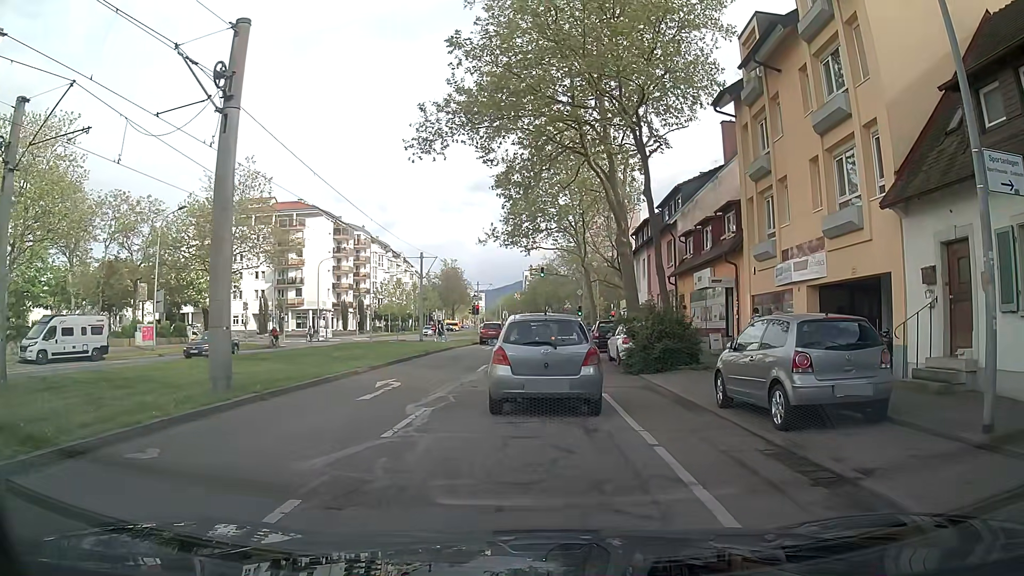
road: tertiary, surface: asphalt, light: Day
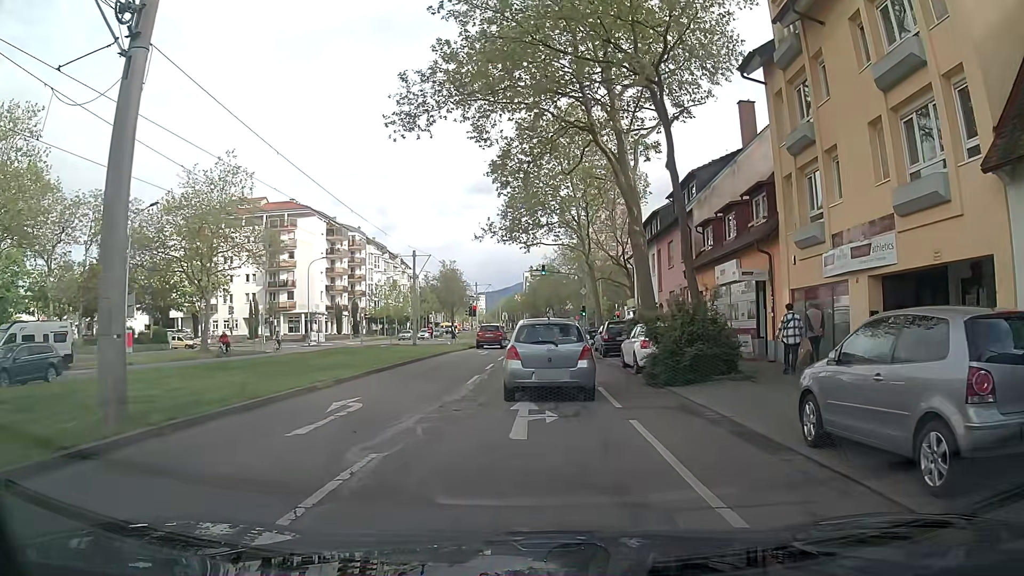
(0.0, +3.9) m; -2°
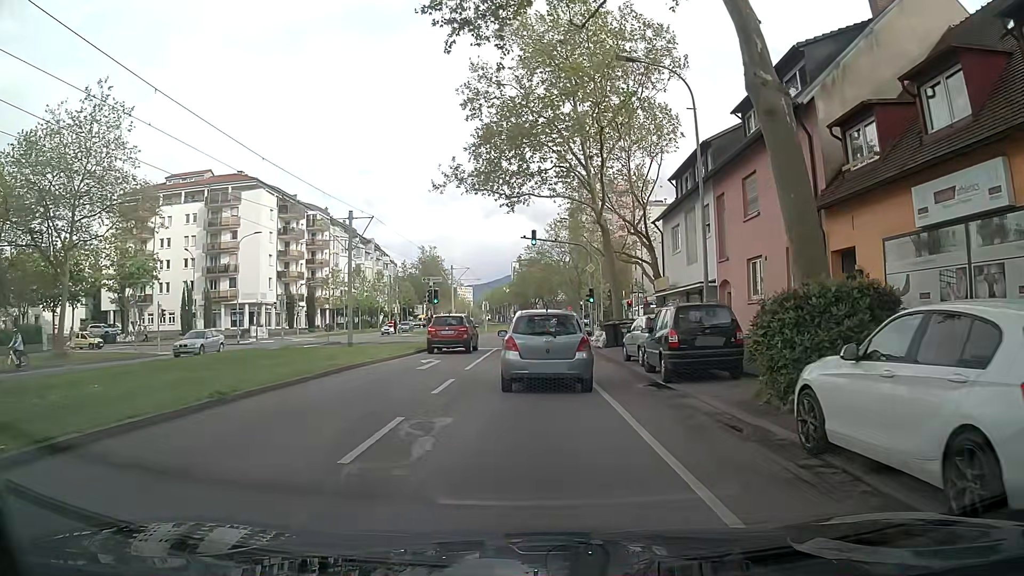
(+0.3, +16.2) m; +1°
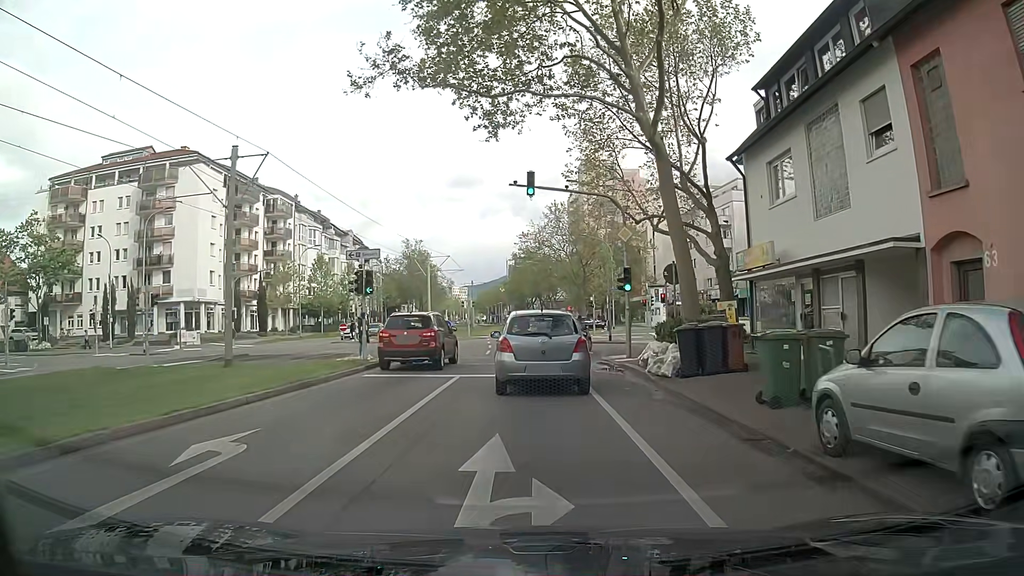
(+0.2, +15.3) m; +1°
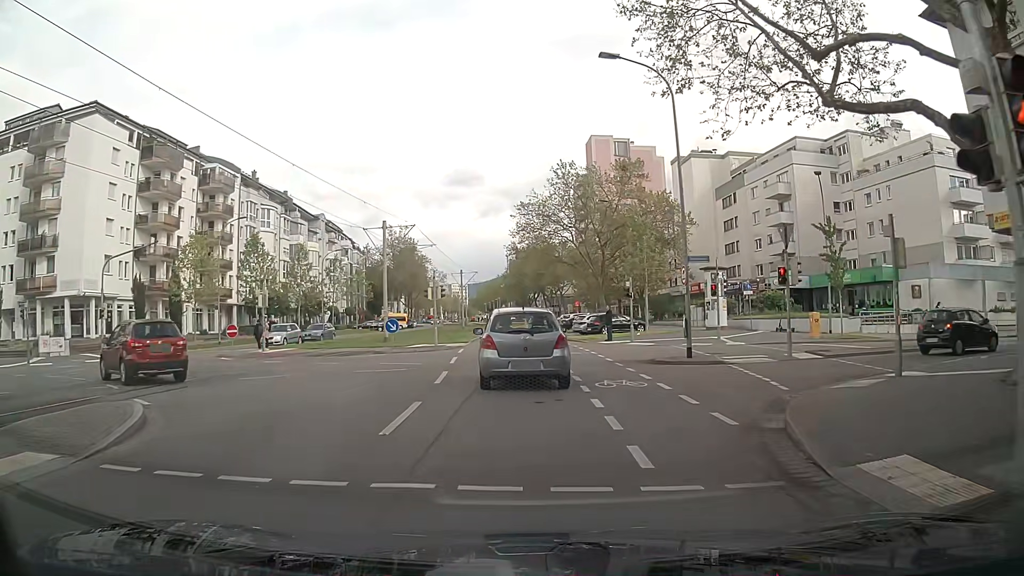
(-0.1, +19.2) m; -2°
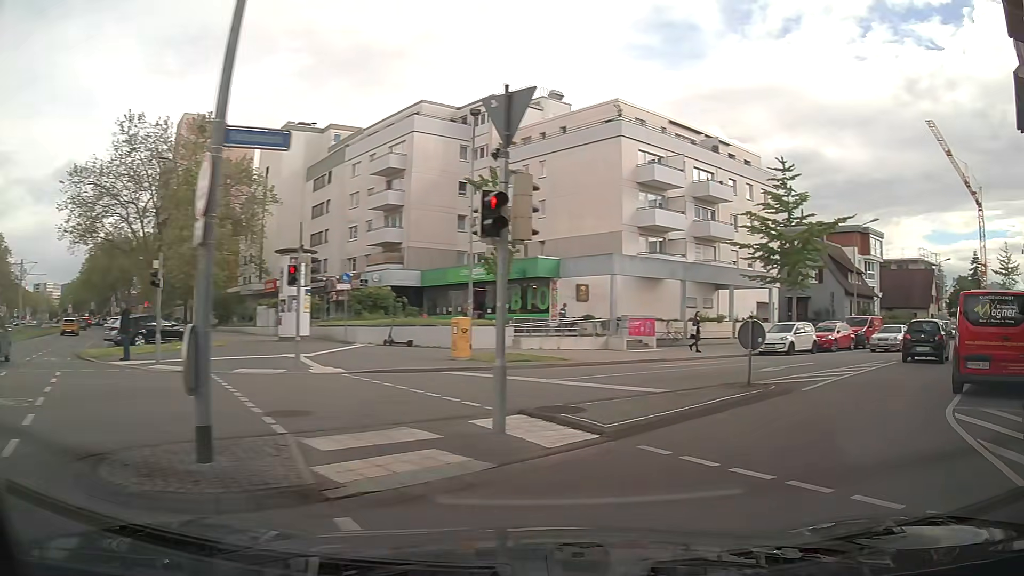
(+3.3, +13.5) m; +39°
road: residential
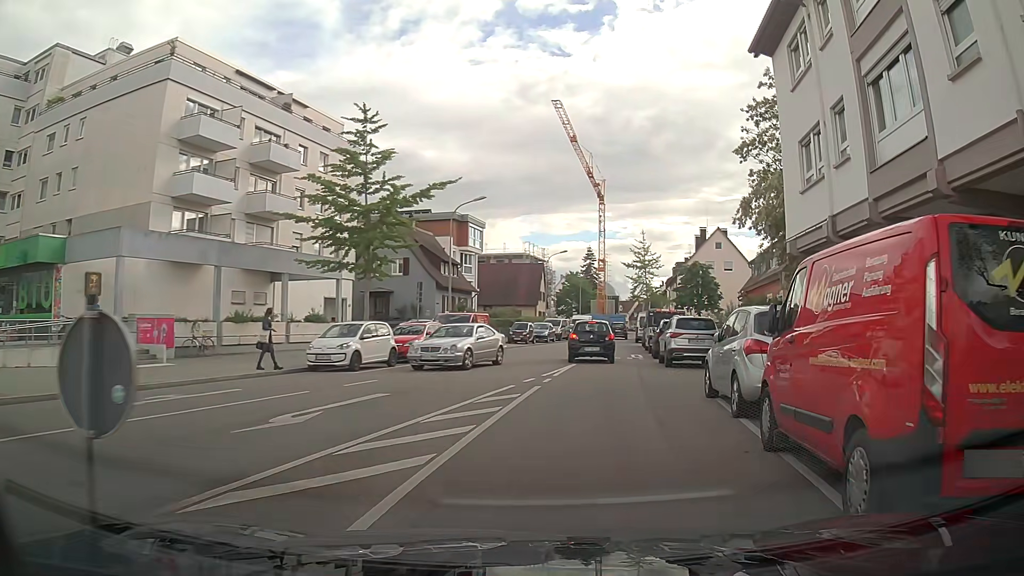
(+3.3, +9.4) m; +33°
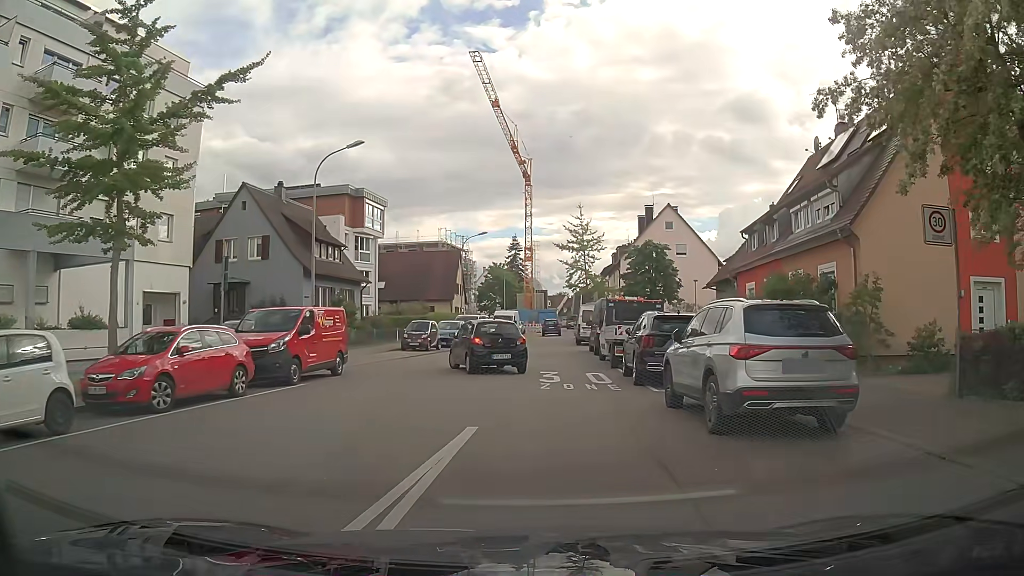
(+1.4, +13.5) m; +8°
(0, +10) (0, +20) (0, +30) (0, +40) (+1, +50) (+1, +60) (+2, +70) (+3, +80) (+4, +90) (+4, +100) m
